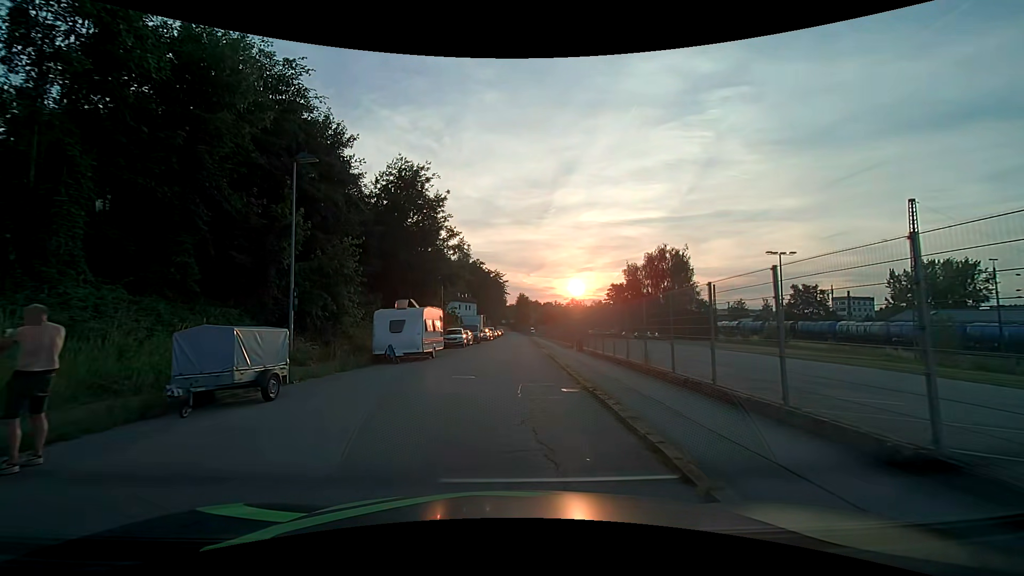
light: Day
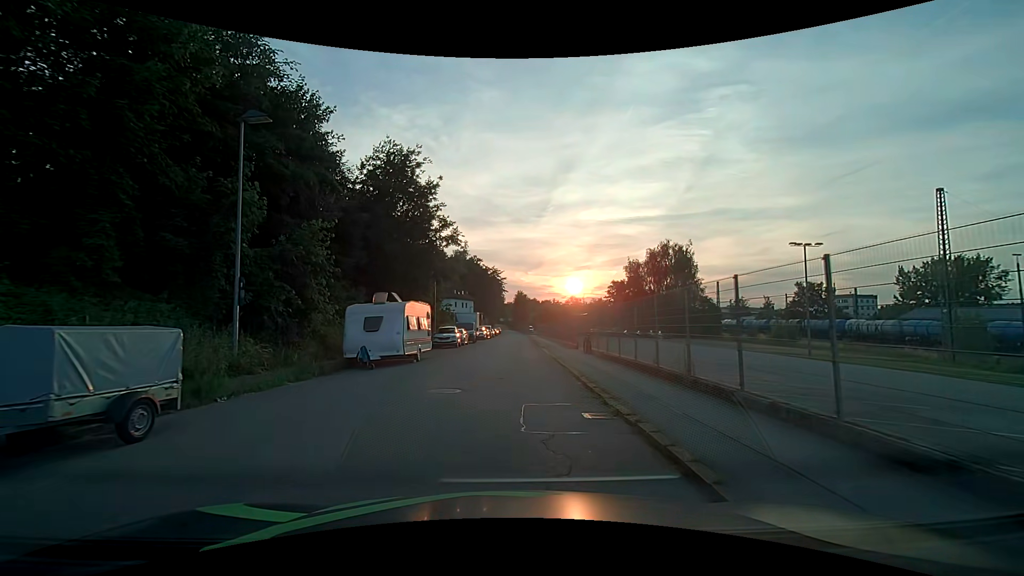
(0.0, +3.6) m; +1°
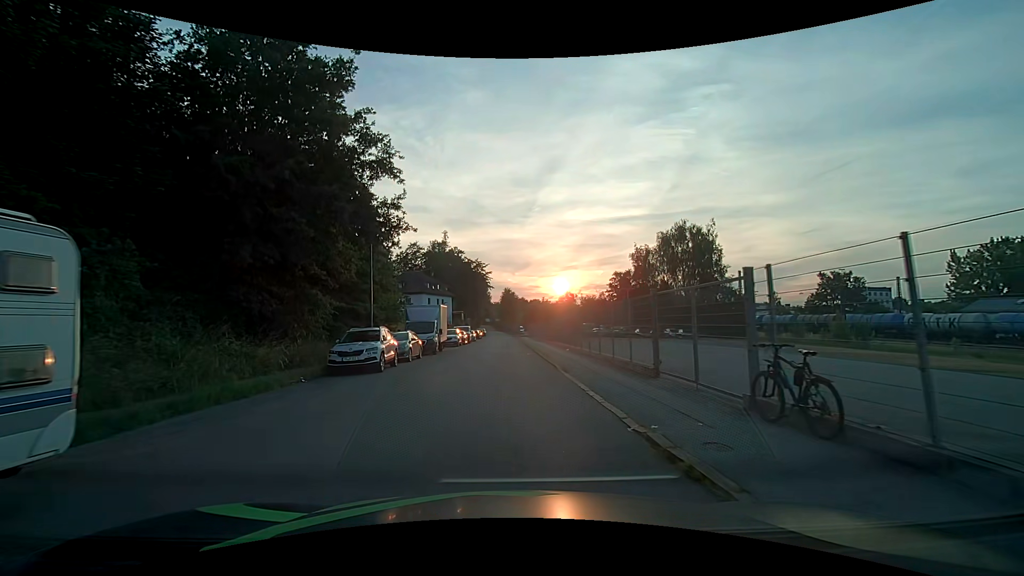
(+0.3, +19.2) m; +2°
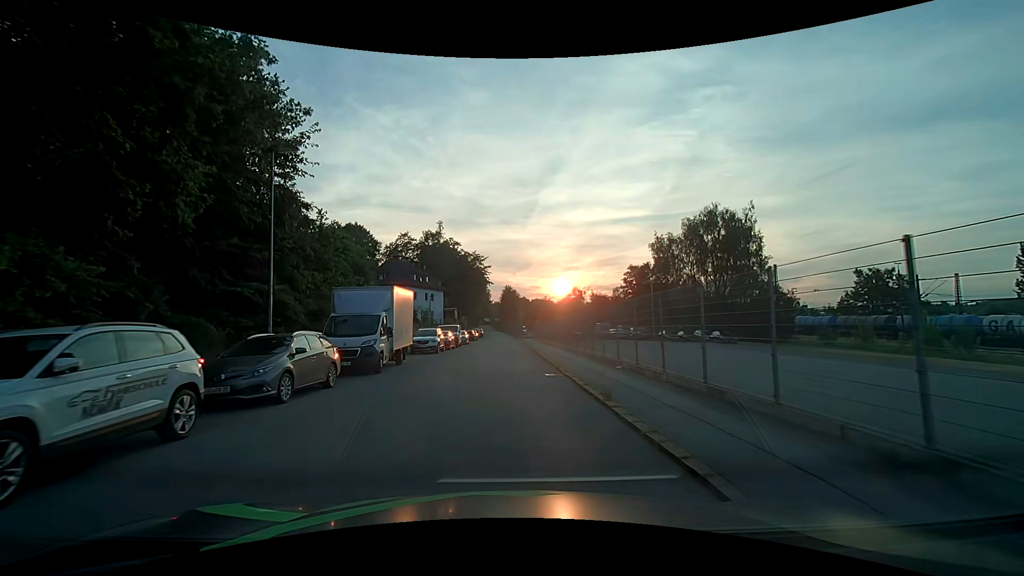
(0.0, +13.4) m; 0°
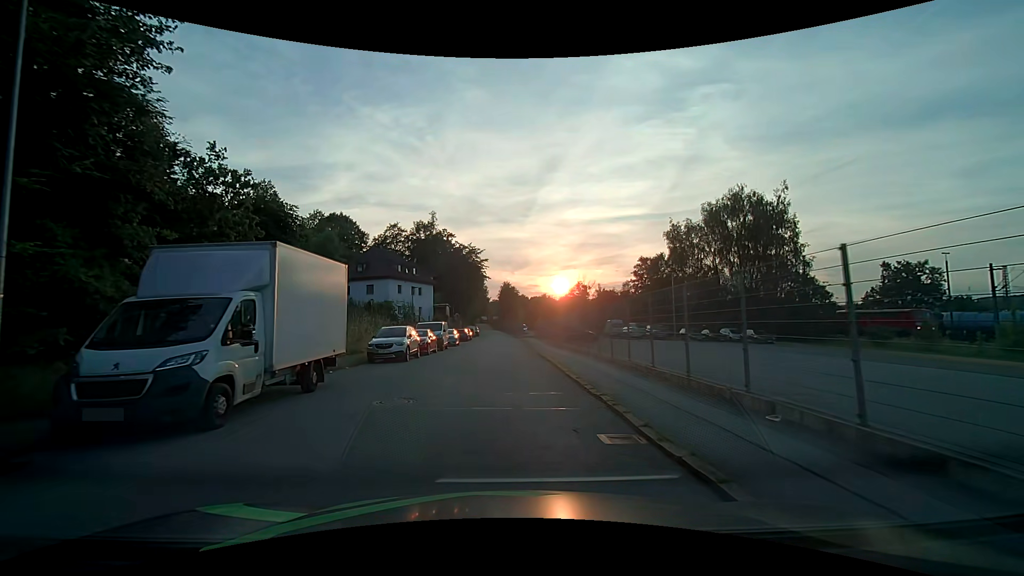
(-0.1, +9.4) m; +1°
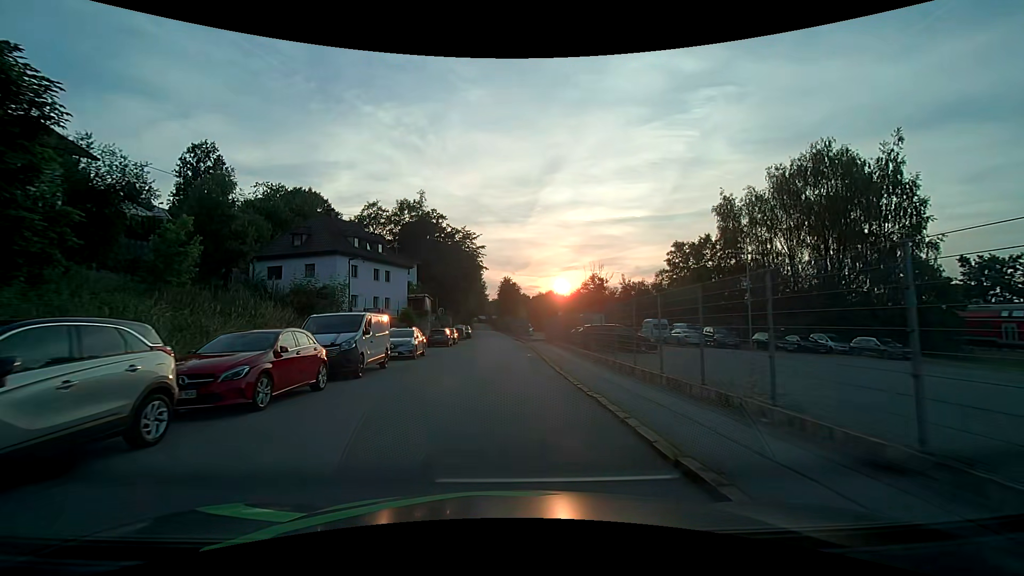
(-0.3, +18.5) m; -1°
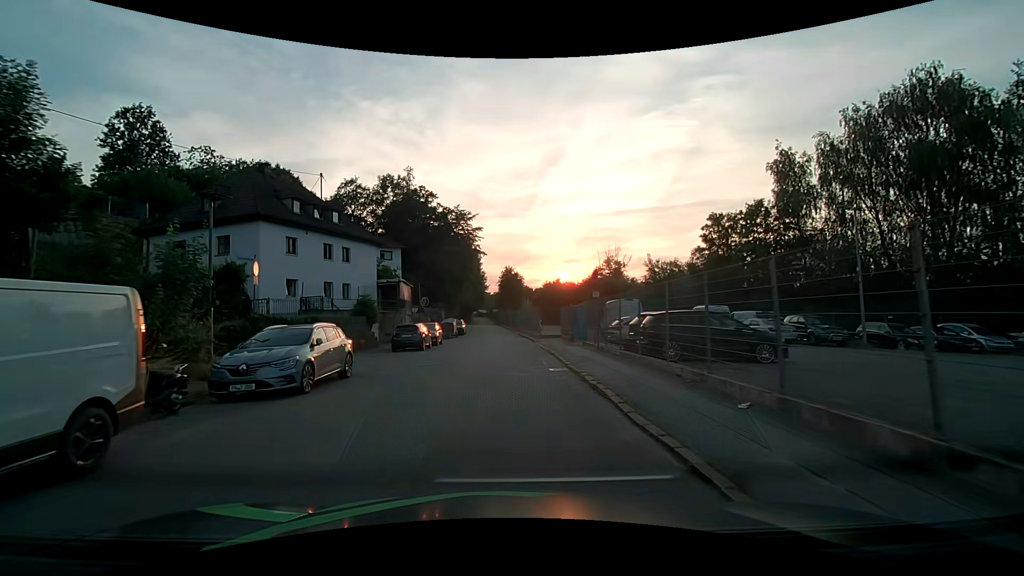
(+0.1, +12.7) m; +1°
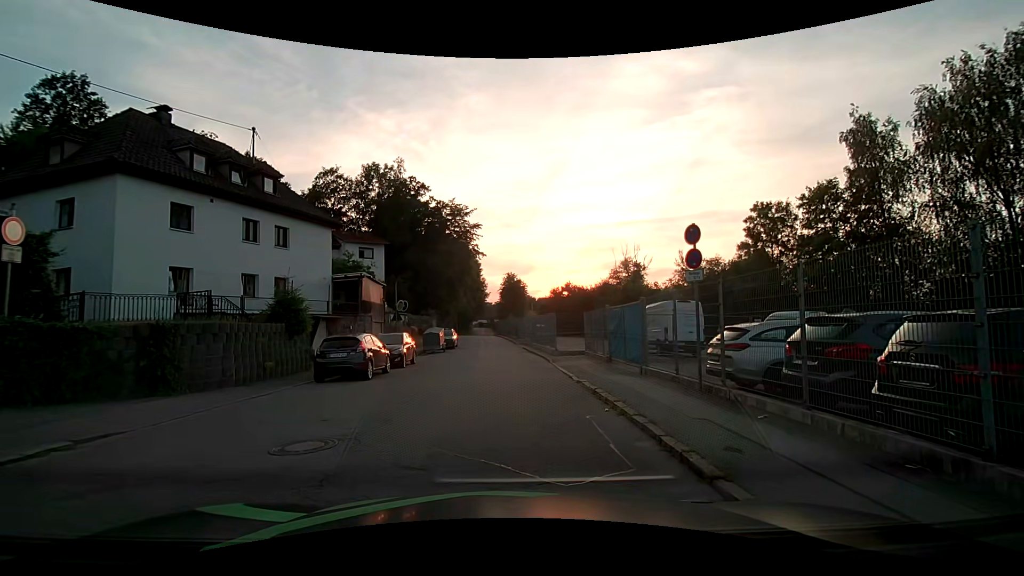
(-0.1, +9.9) m; 0°
(0, +10) (0, +20) (0, +30) (-1, +40) (-1, +50) (-2, +60) (-3, +70) (-4, +80) (-5, +90) (-5, +100) m
